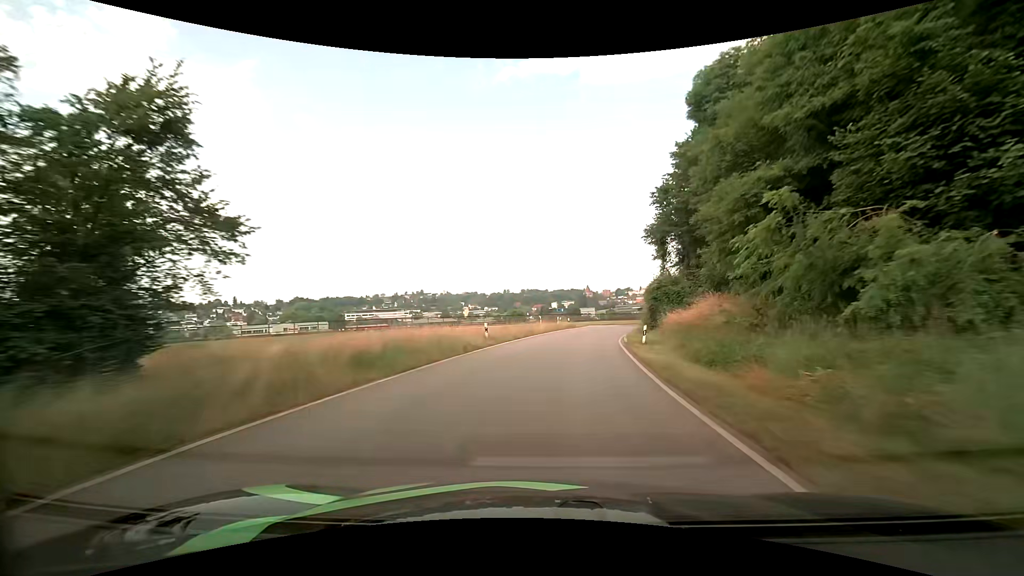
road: primary_link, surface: asphalt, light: Day
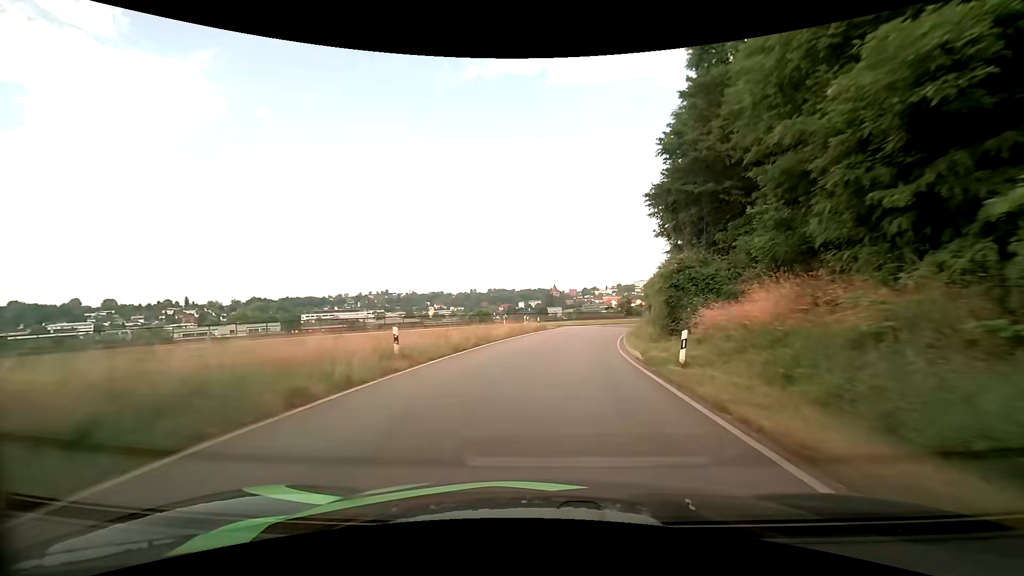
(+0.3, +10.8) m; +4°
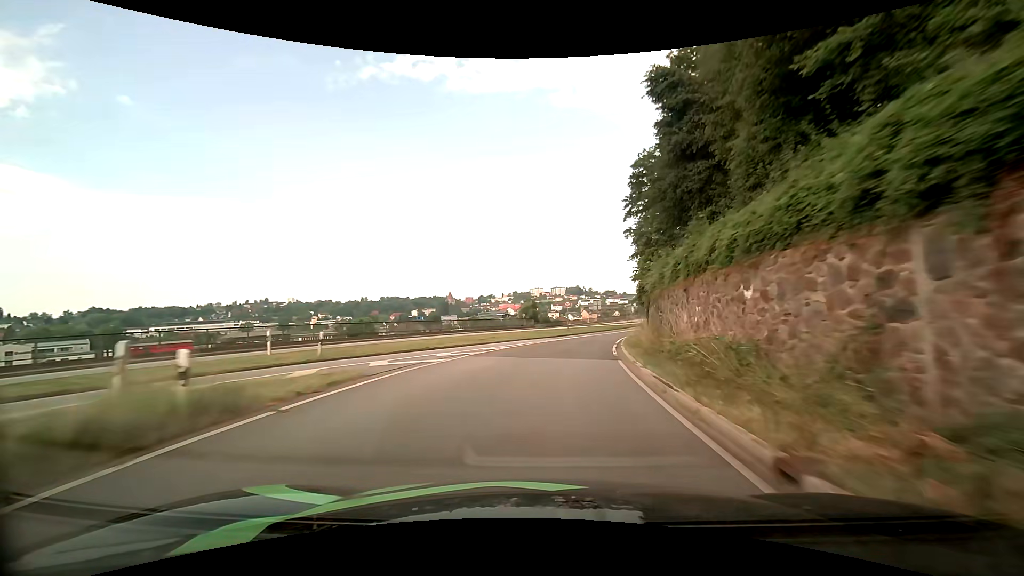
(+3.0, +31.0) m; +12°
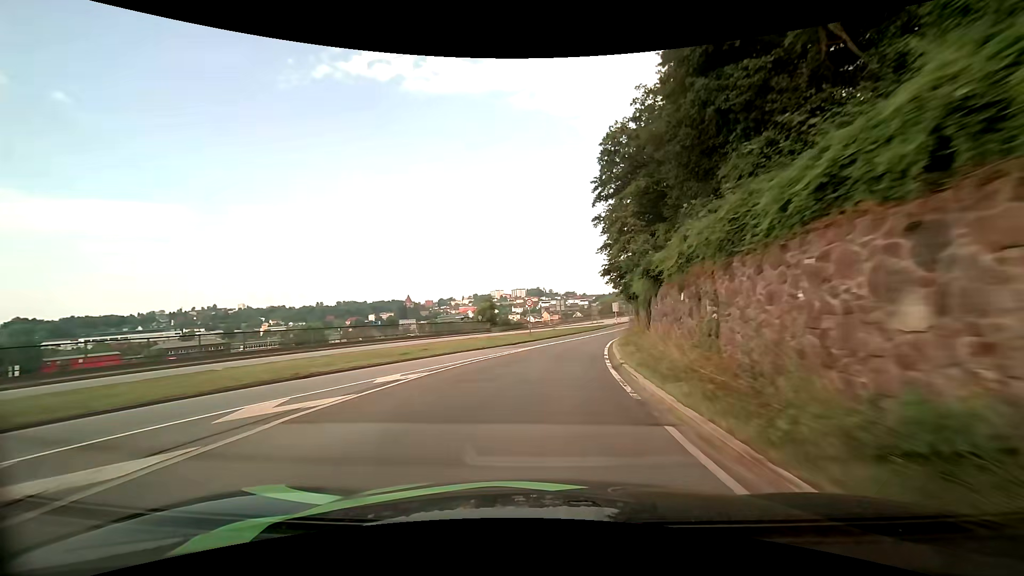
(+0.4, +10.2) m; +4°
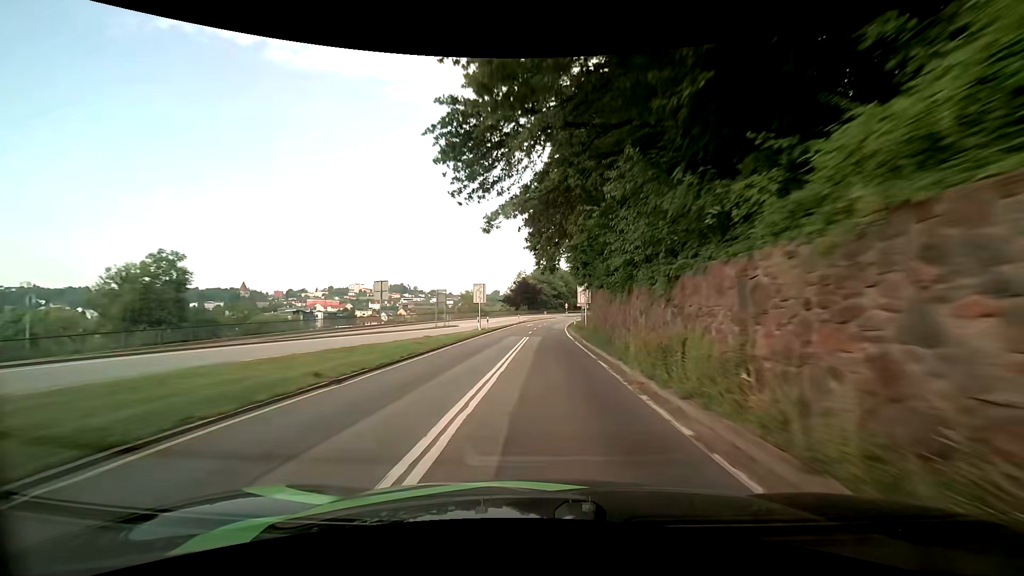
(+7.9, +52.5) m; +15°
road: primary
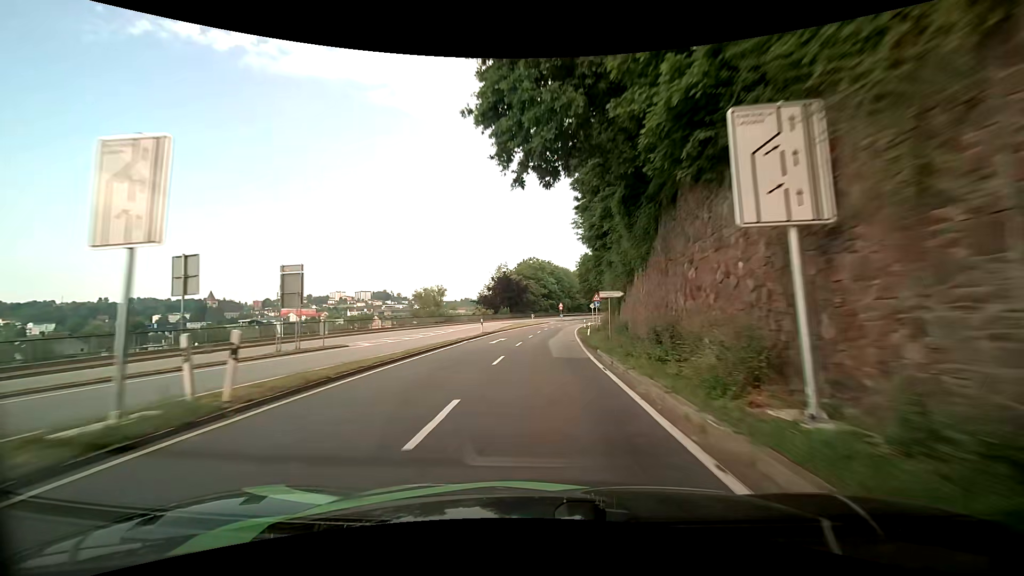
(+0.9, +33.5) m; +2°
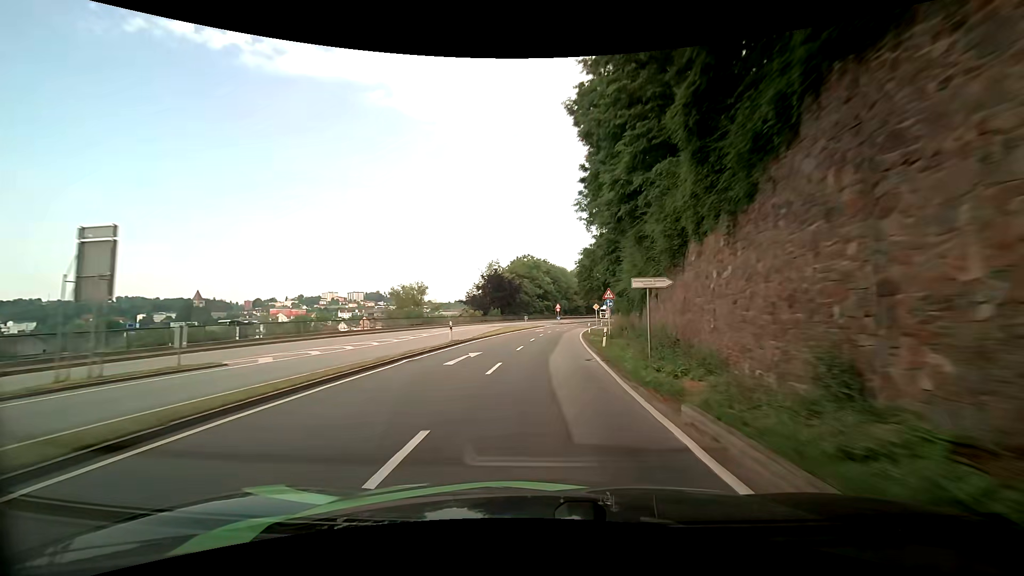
(0.0, +11.2) m; 0°
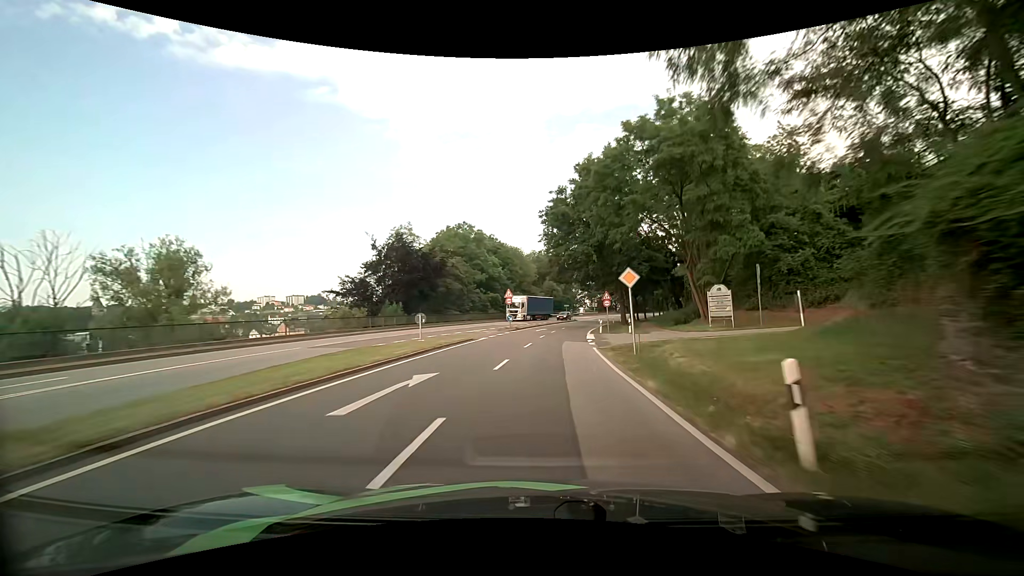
(+2.0, +44.2) m; +6°
(0, +10) (+1, +20) (+1, +30) (+2, +40) (+4, +50) (+5, +60) (+7, +69) (+9, +79) (+12, +89) (+15, +98) m
